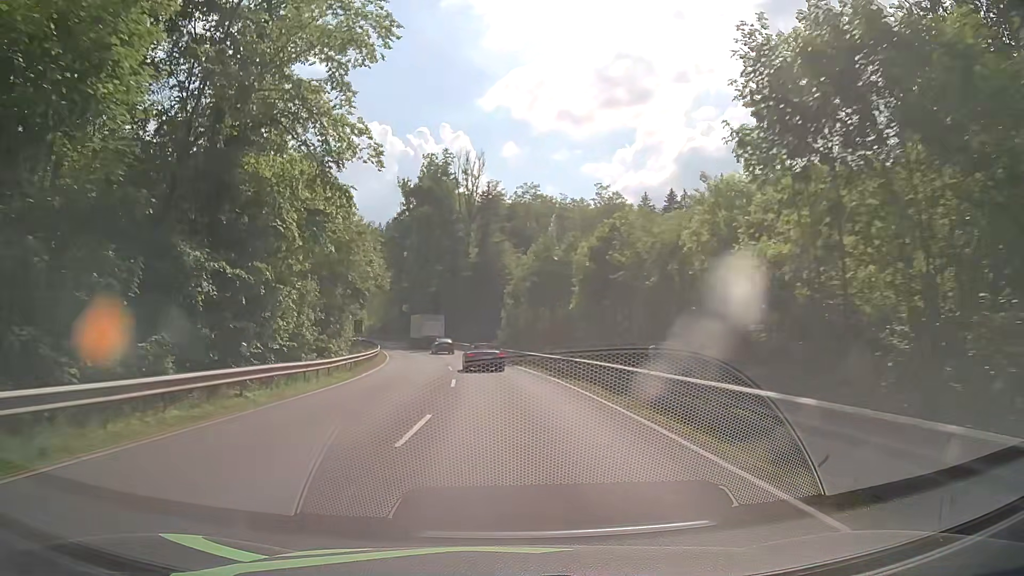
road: primary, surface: asphalt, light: Day
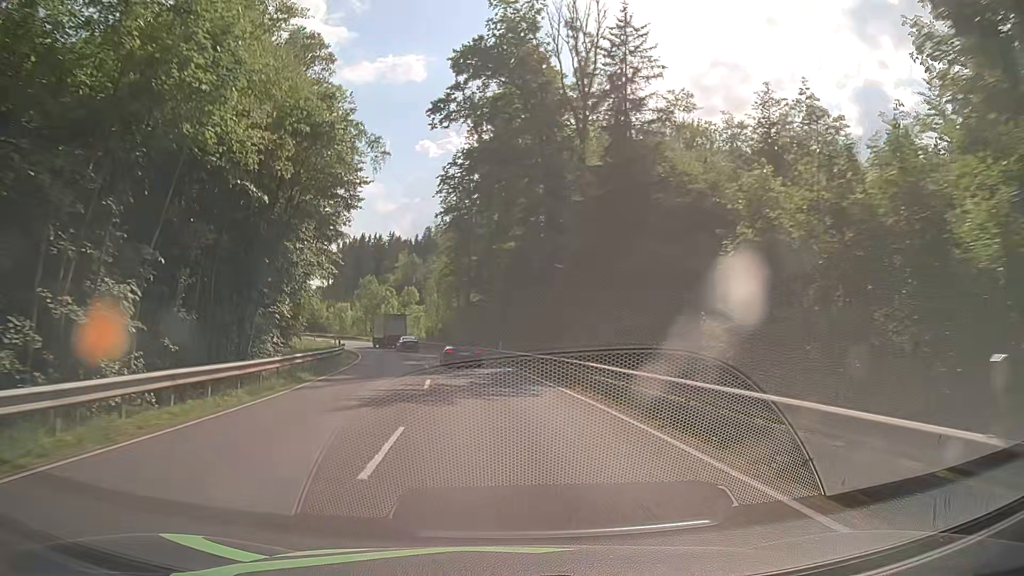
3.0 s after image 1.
(-3.3, +50.1) m; -8°
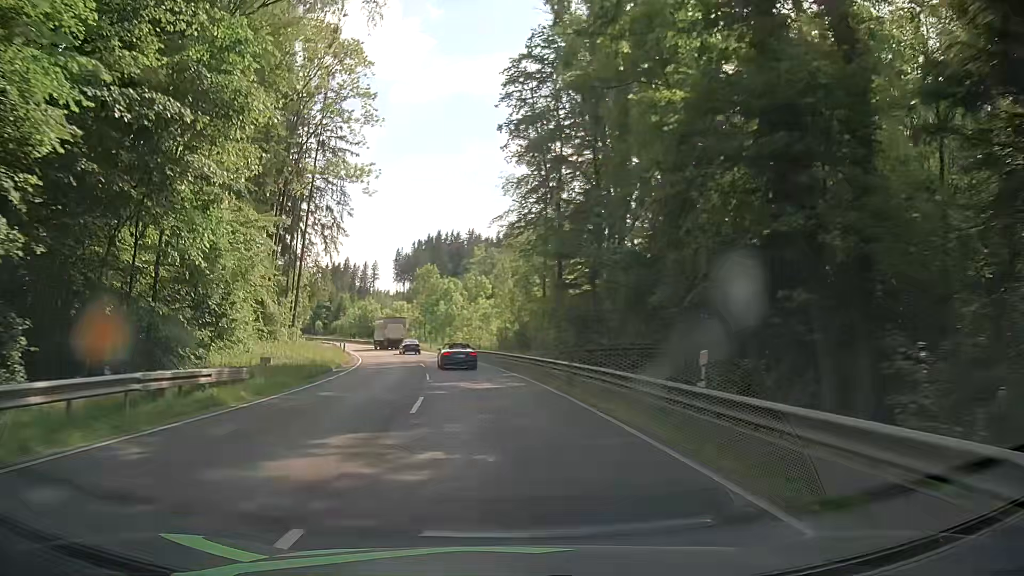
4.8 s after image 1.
(-1.9, +29.9) m; -7°
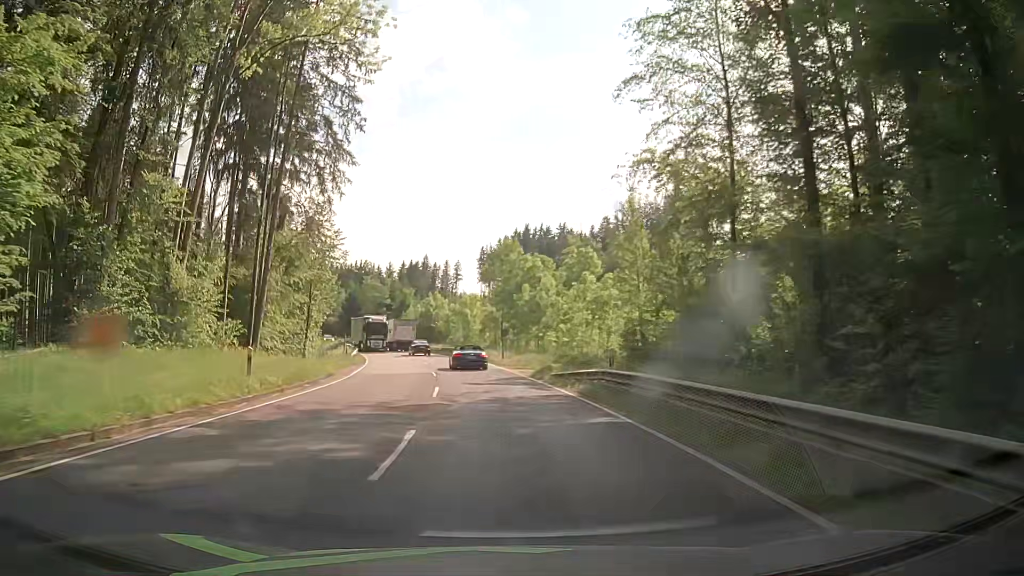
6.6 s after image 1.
(-2.3, +30.6) m; -7°
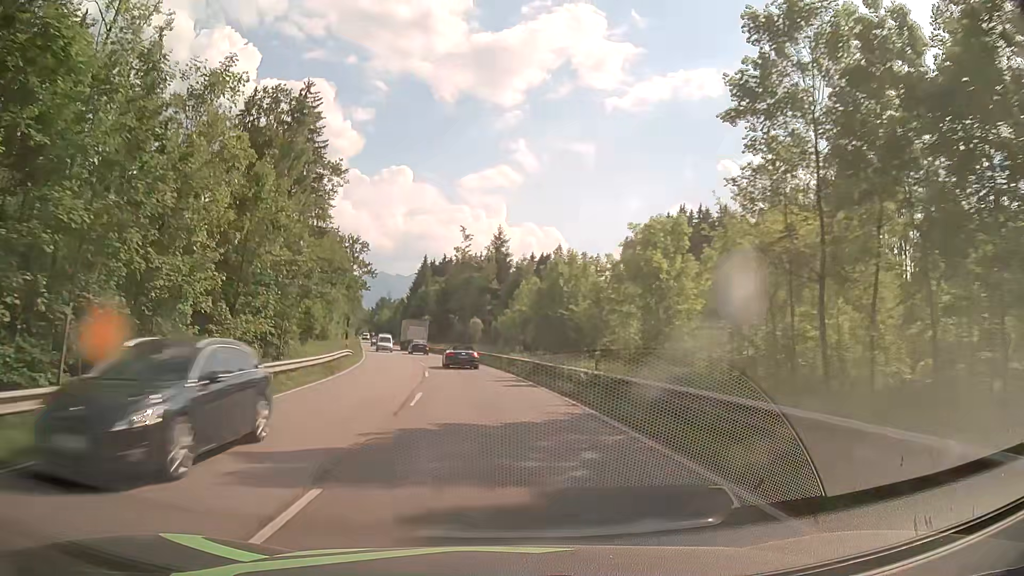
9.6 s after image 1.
(-5.4, +52.7) m; -12°
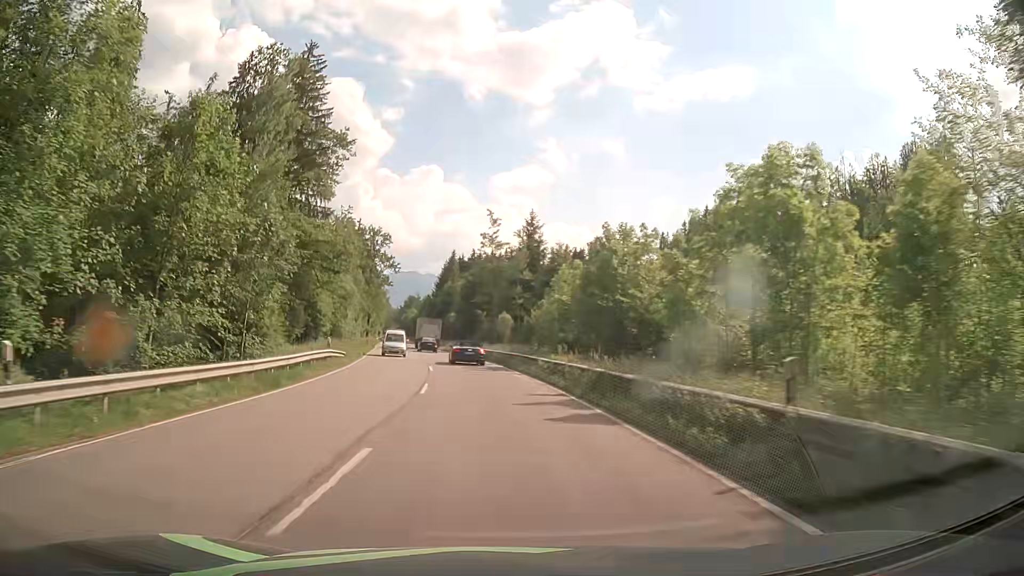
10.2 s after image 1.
(-0.3, +10.9) m; -2°
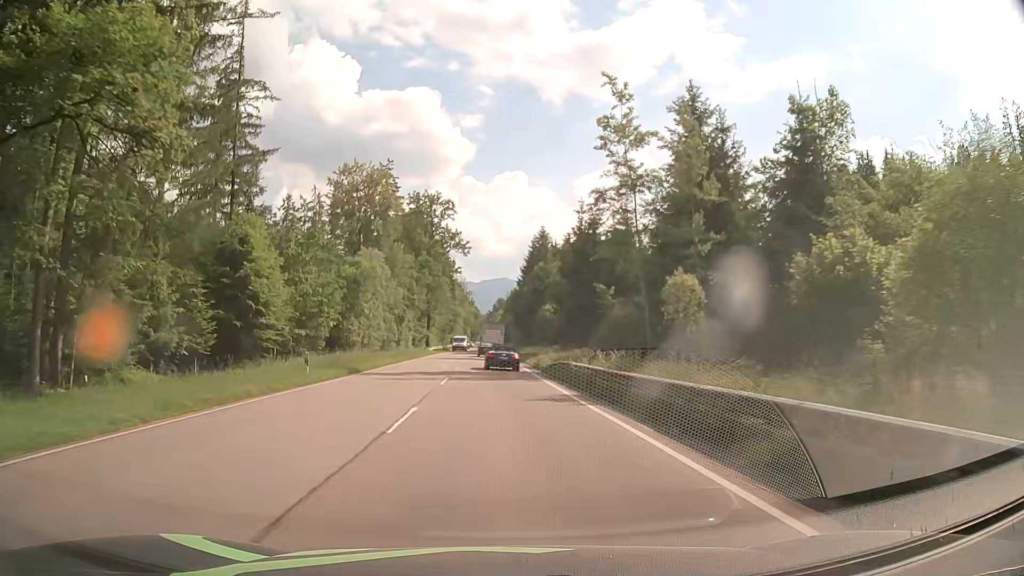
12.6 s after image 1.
(-3.9, +43.5) m; -9°
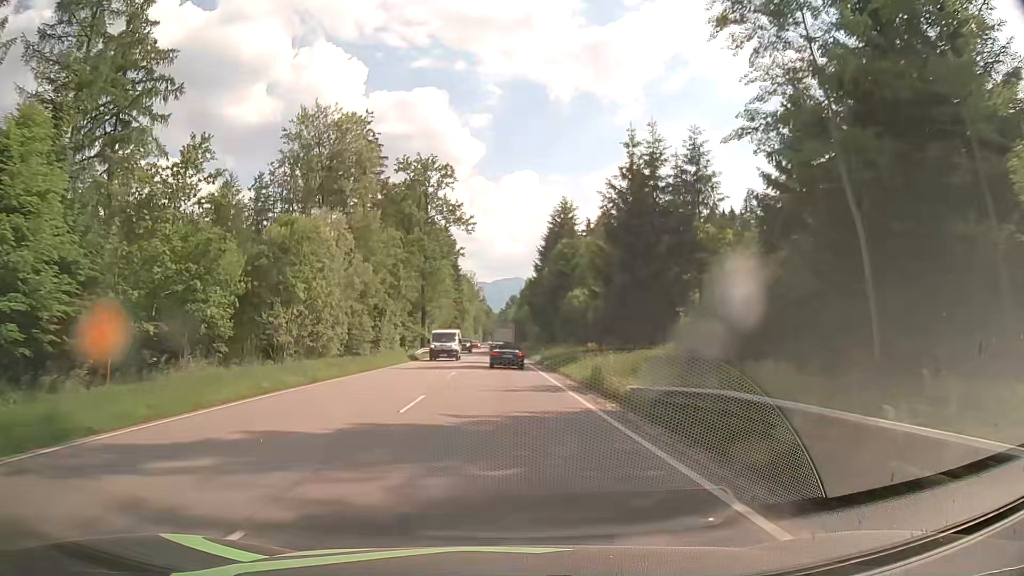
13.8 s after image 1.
(-0.2, +21.7) m; -1°
(0, +10) (0, +20) (0, +30) (0, +40) (0, +50) (-1, +60) (-1, +70) (-1, +80) (-1, +90) (-1, +100) m
